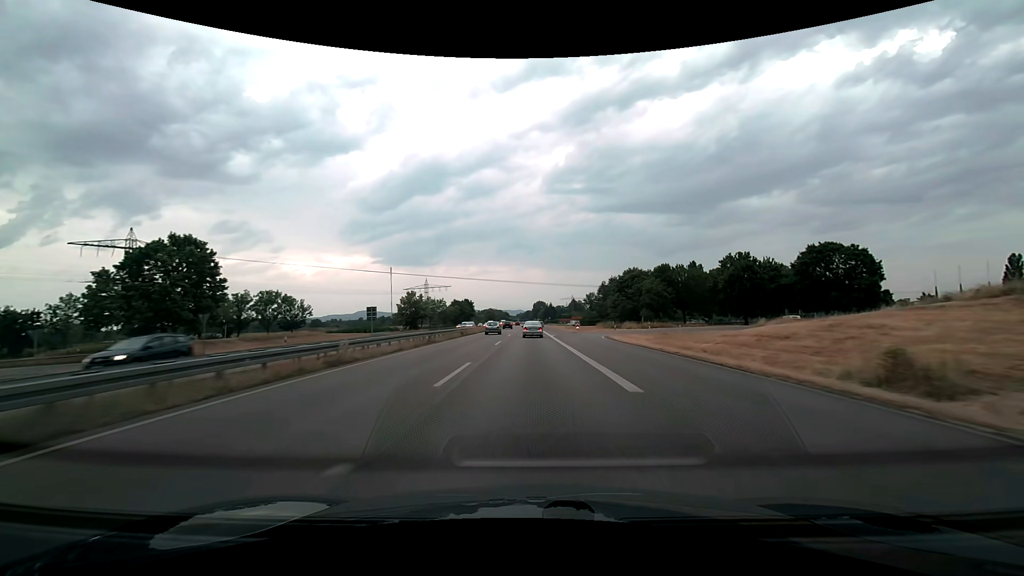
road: trunk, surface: asphalt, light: Day
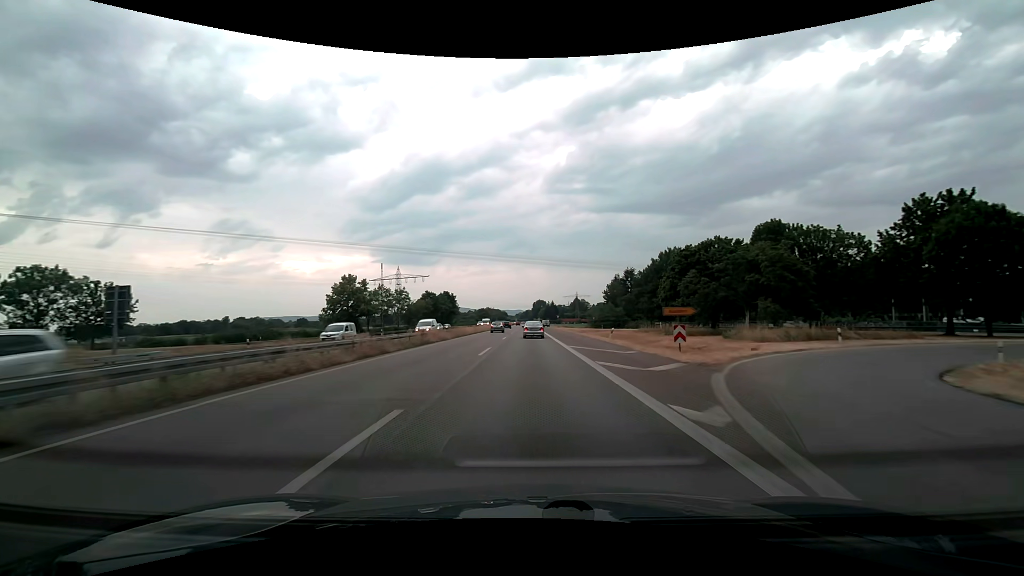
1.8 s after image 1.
(+0.1, +45.7) m; 0°
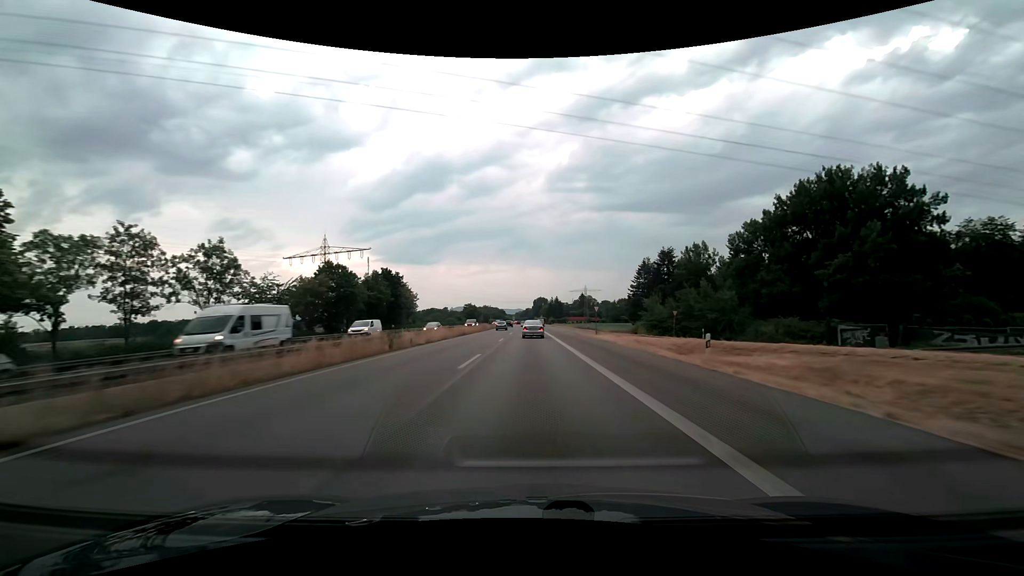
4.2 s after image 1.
(0.0, +61.1) m; 0°
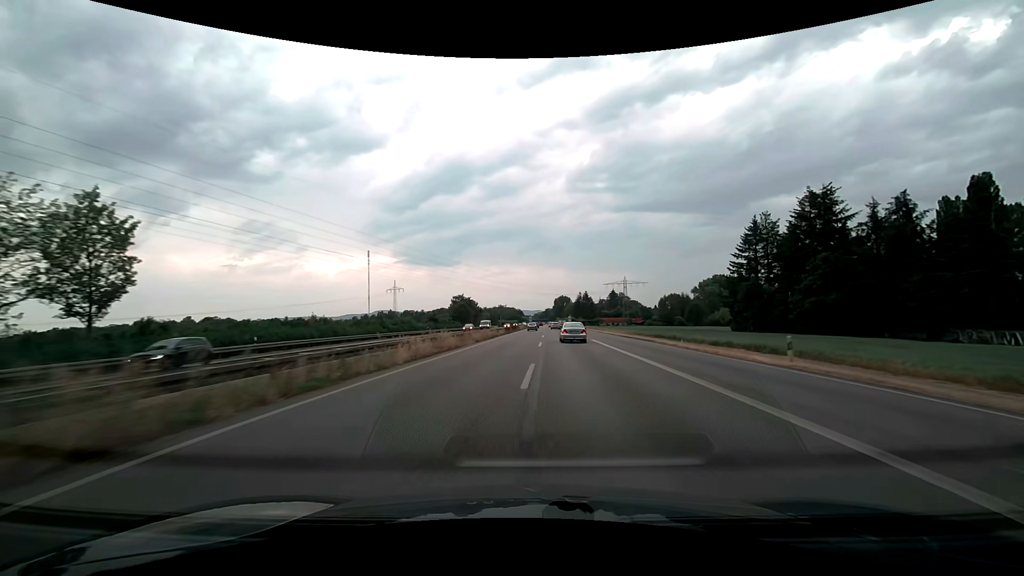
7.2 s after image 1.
(-1.3, +78.1) m; -2°
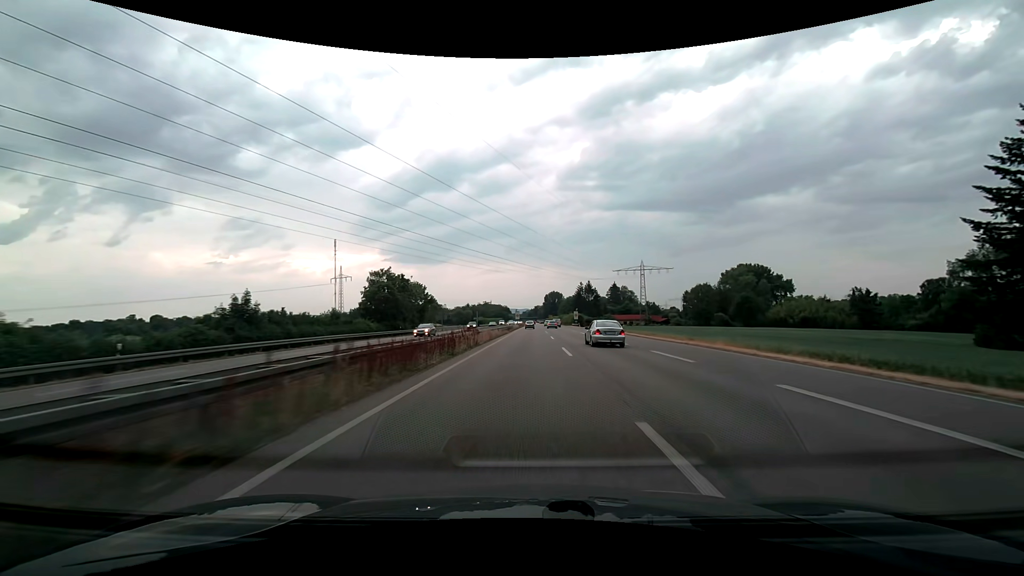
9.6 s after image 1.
(+0.5, +64.7) m; +1°
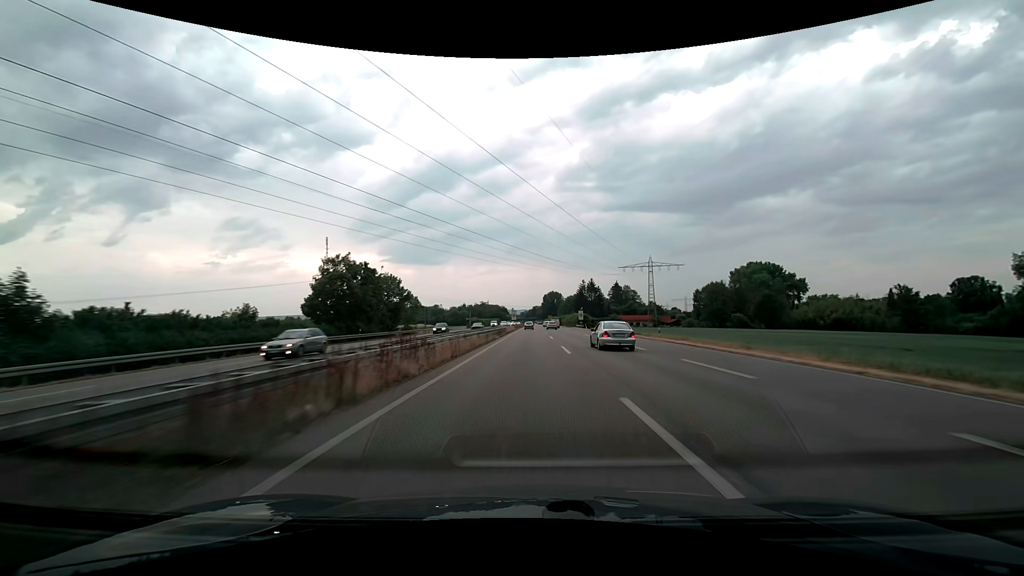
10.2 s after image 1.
(+0.1, +16.4) m; 0°
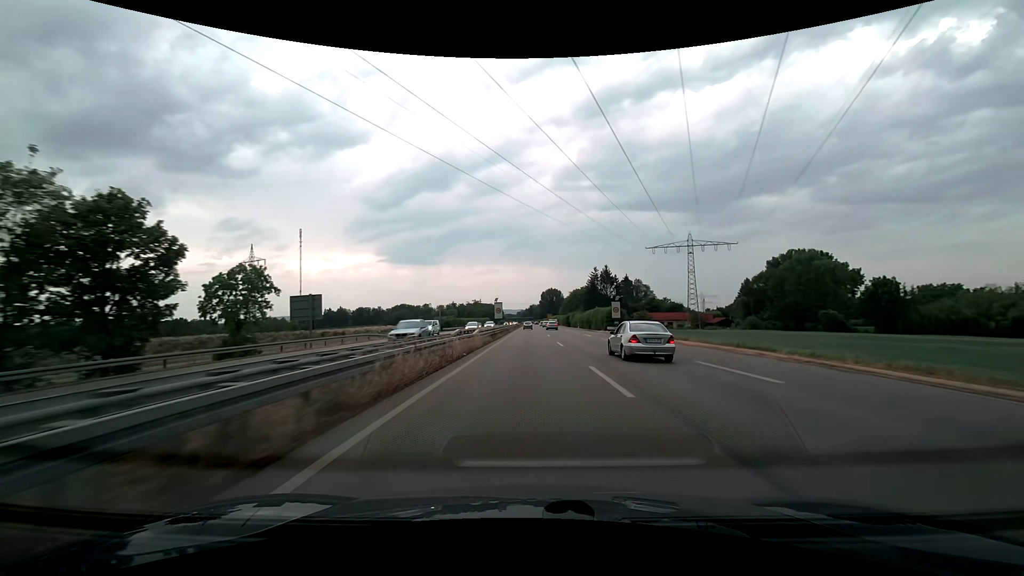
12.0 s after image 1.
(+0.1, +49.0) m; 0°
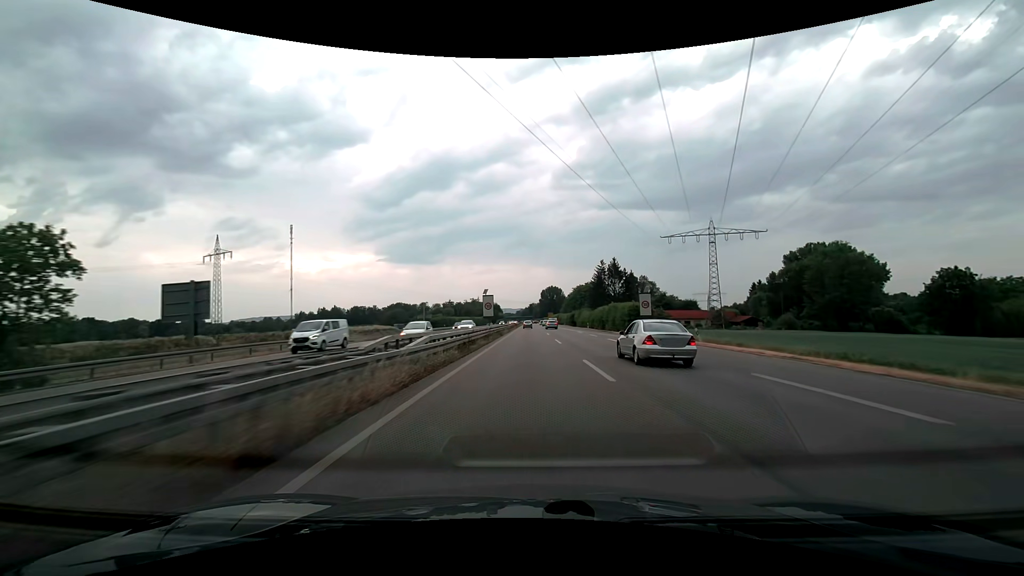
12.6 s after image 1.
(0.0, +16.3) m; 0°
(0, +10) (0, +20) (0, +30) (0, +40) (0, +50) (0, +60) (0, +70) (0, +80) (0, +90) (0, +100) m
